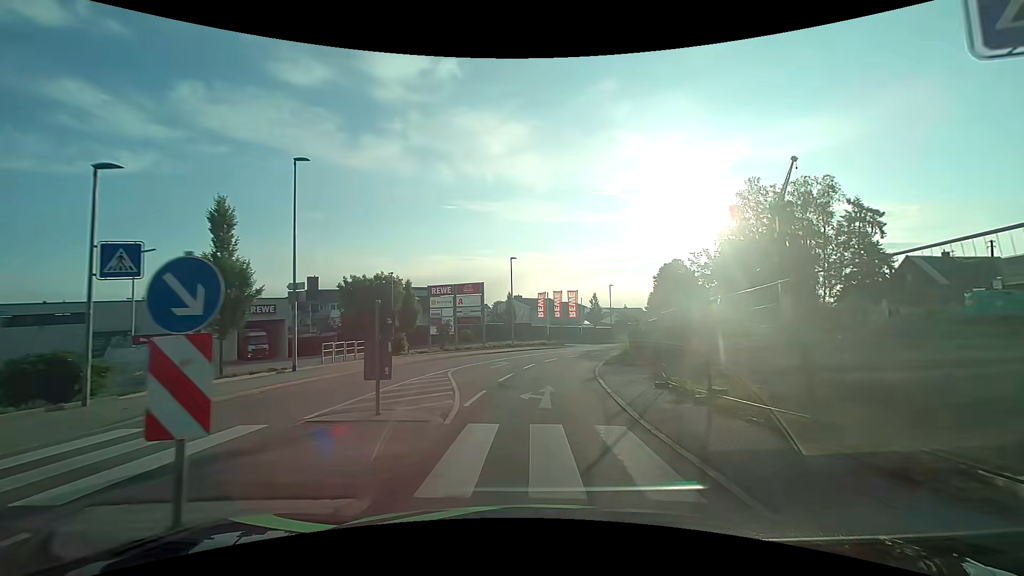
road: tertiary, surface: asphalt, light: Day
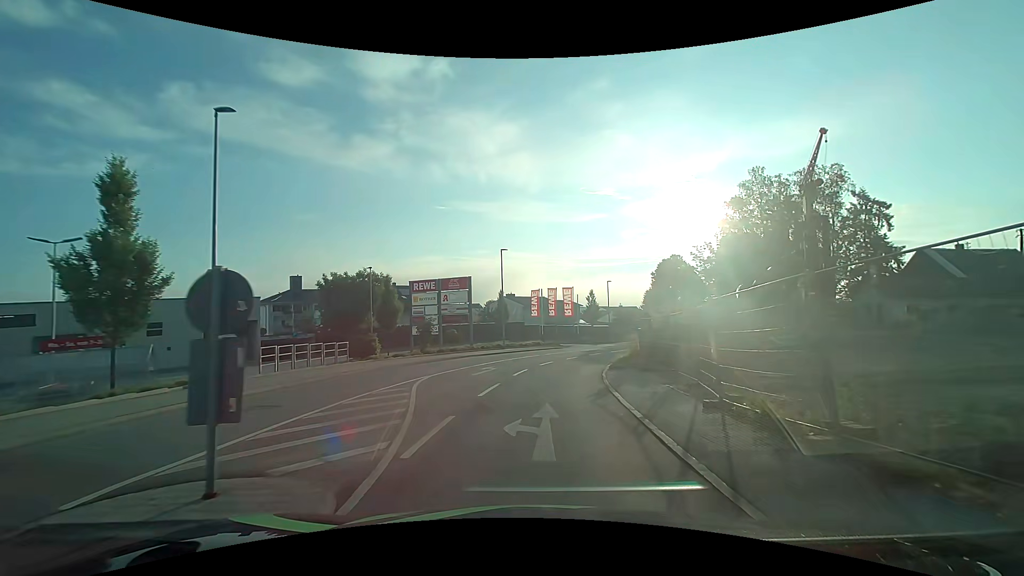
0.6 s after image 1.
(0.0, +4.4) m; -1°
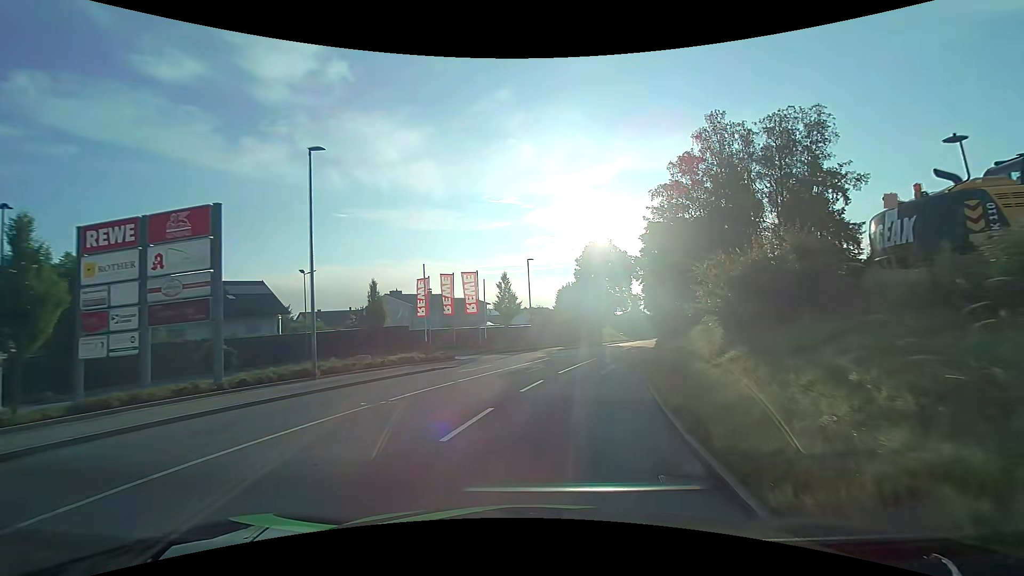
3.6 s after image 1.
(+2.0, +22.7) m; +11°
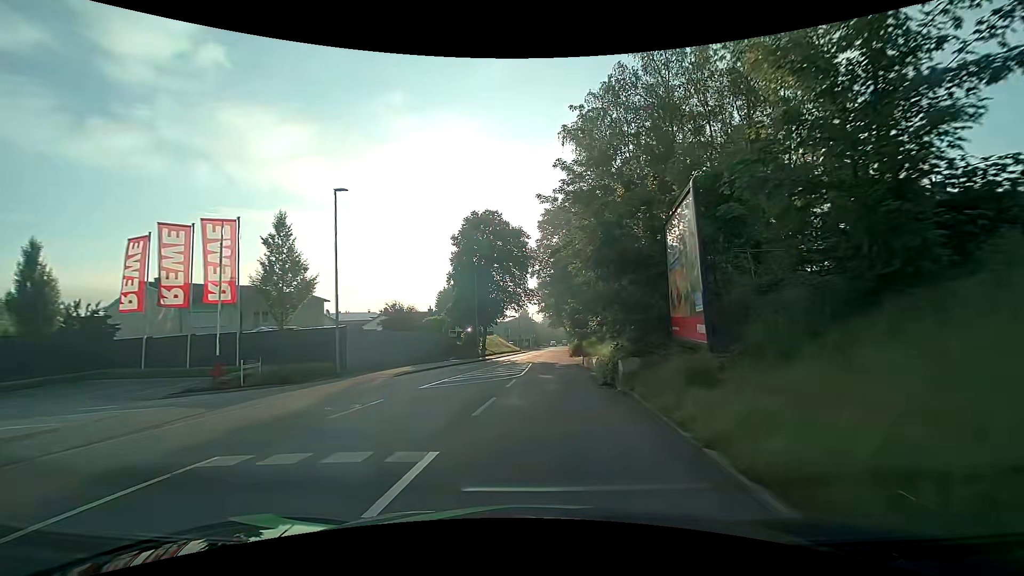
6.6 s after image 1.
(+3.1, +22.4) m; +13°
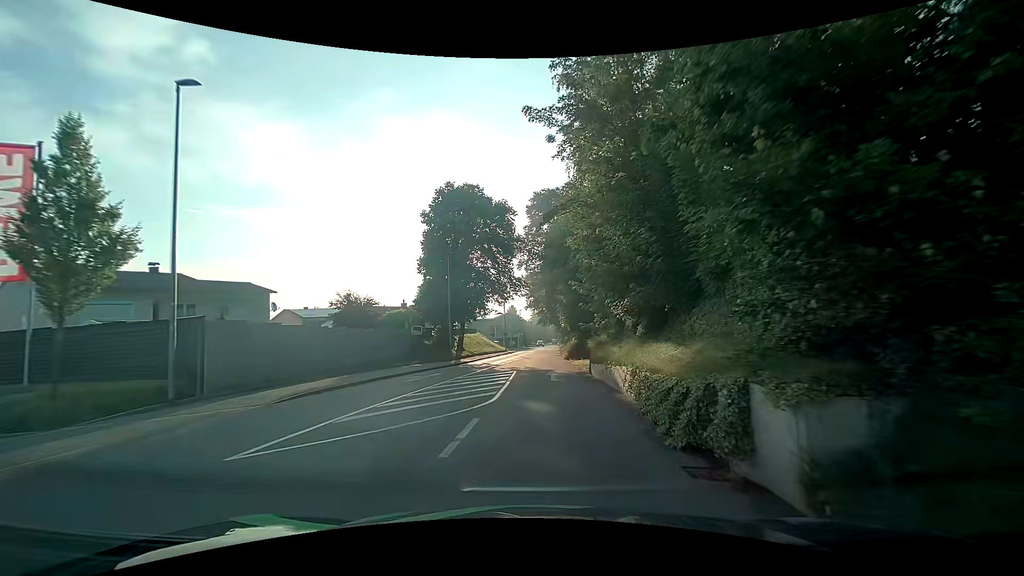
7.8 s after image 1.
(+0.2, +9.1) m; +2°
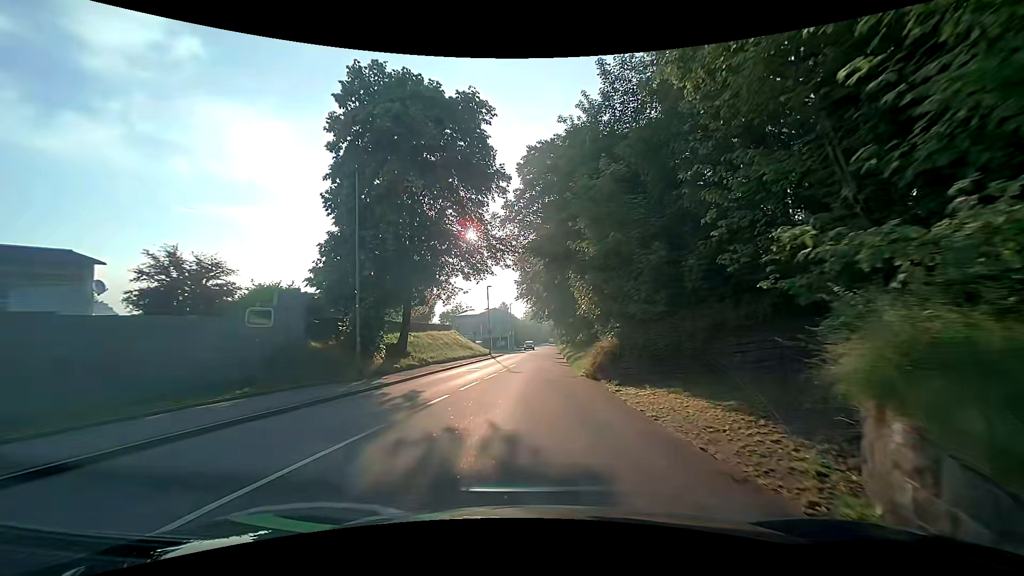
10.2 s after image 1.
(+0.4, +18.6) m; +1°
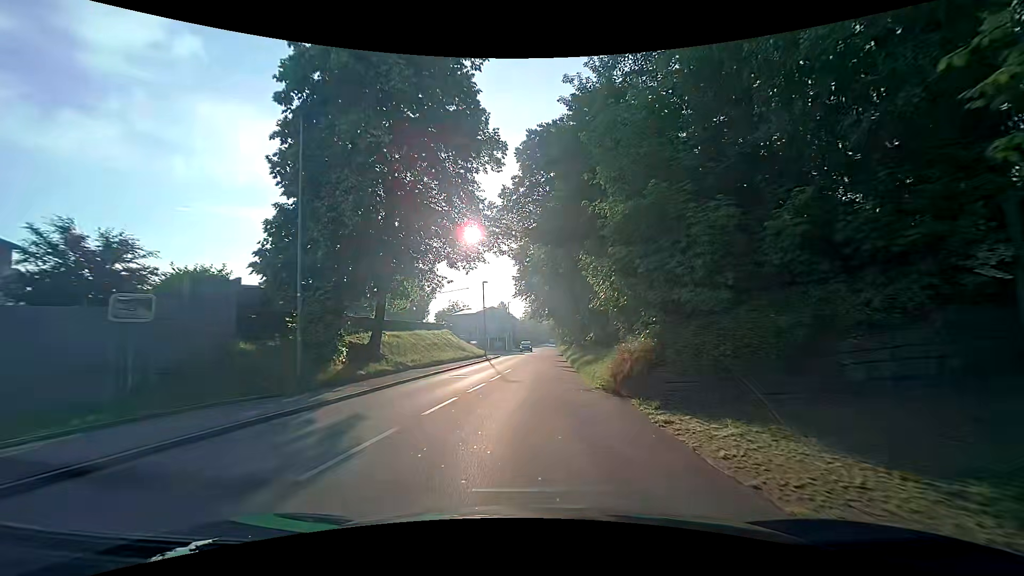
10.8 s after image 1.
(0.0, +4.7) m; +1°
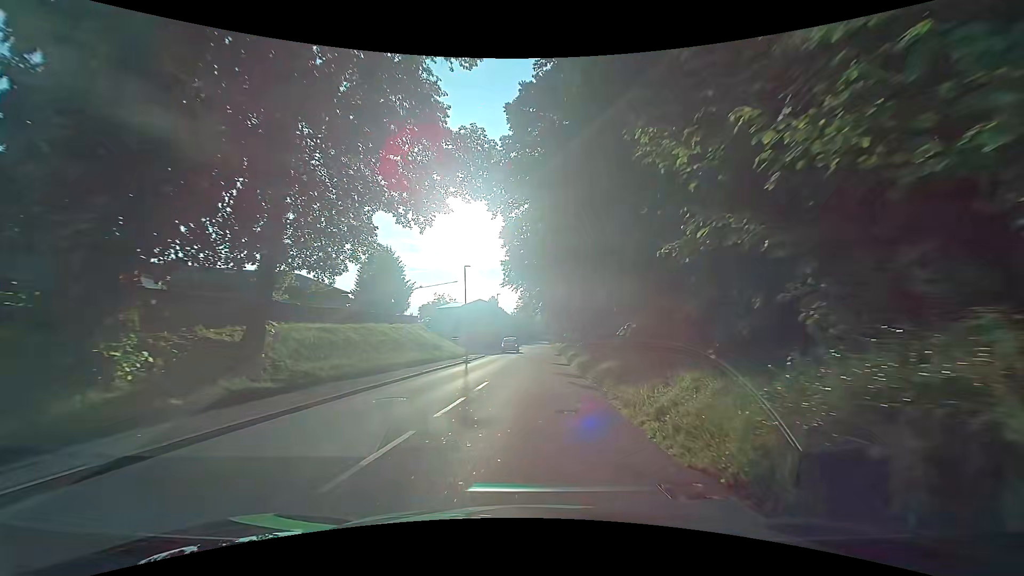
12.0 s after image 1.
(-0.1, +9.4) m; 0°
(0, +10) (0, +20) (0, +30) (0, +40) (0, +50) (0, +60) (0, +70) (0, +80) (+1, +90) (+1, +100) m
